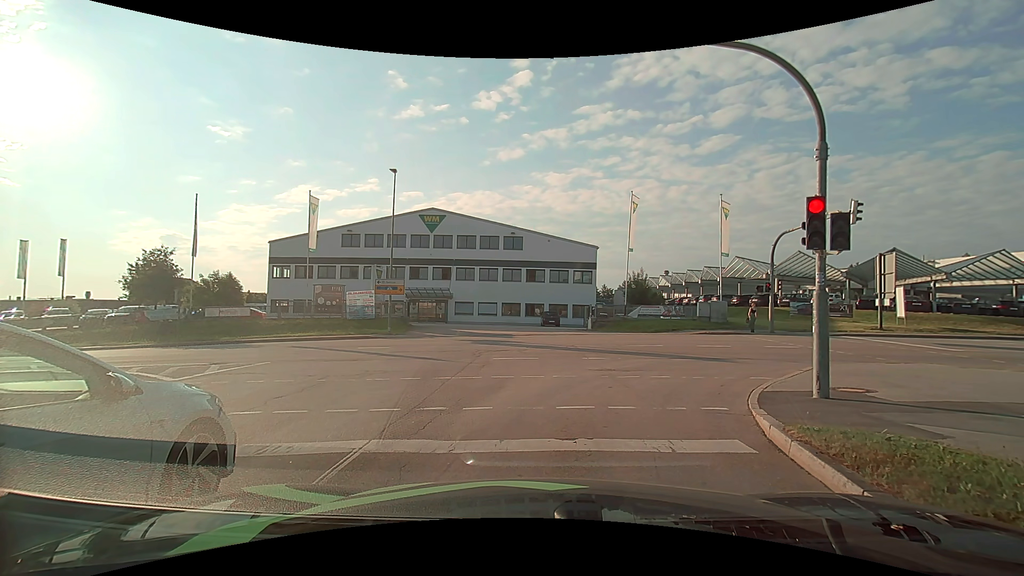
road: secondary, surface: asphalt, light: Day
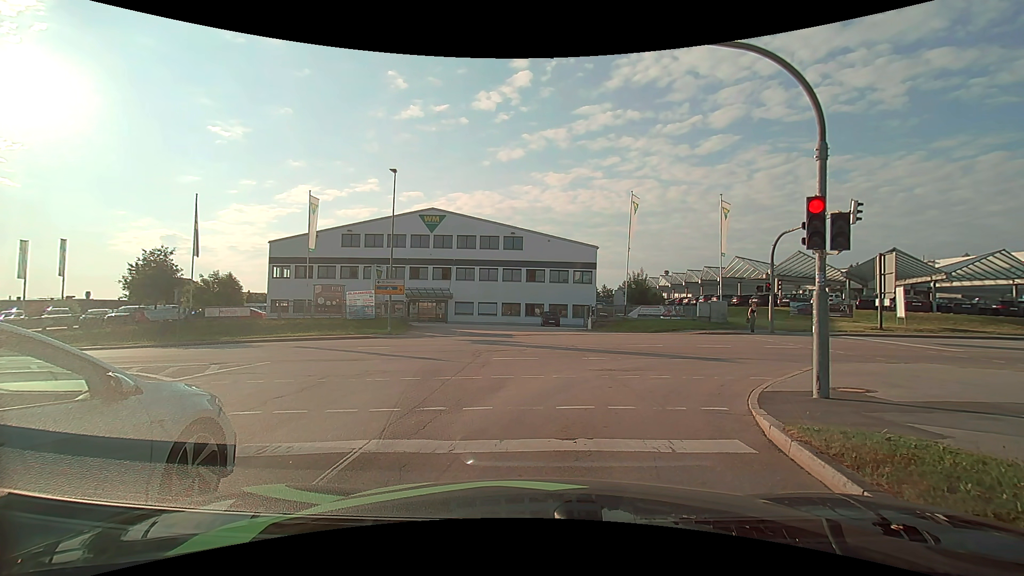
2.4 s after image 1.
(0.0, 0.0) m; 0°
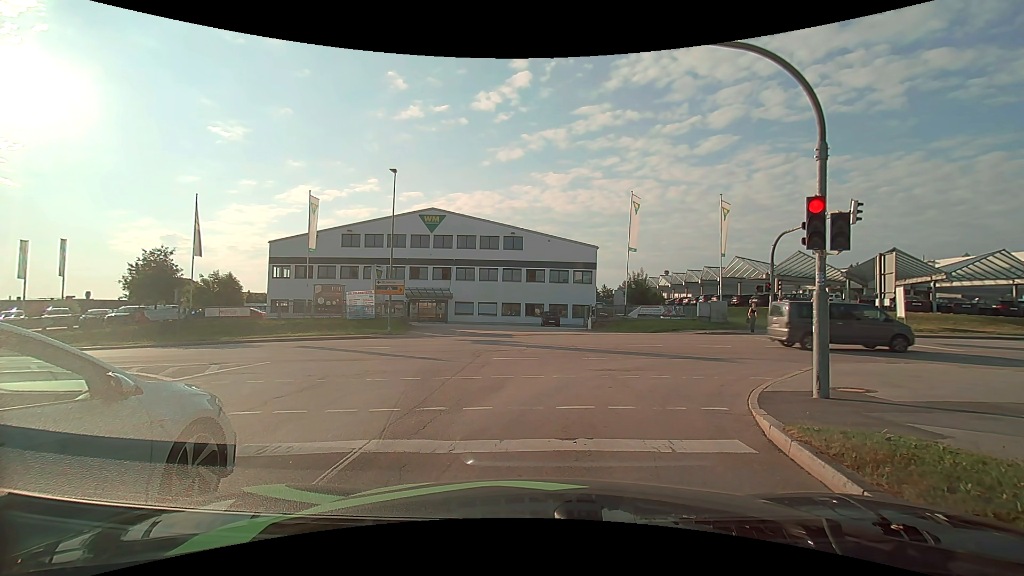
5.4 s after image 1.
(0.0, 0.0) m; 0°
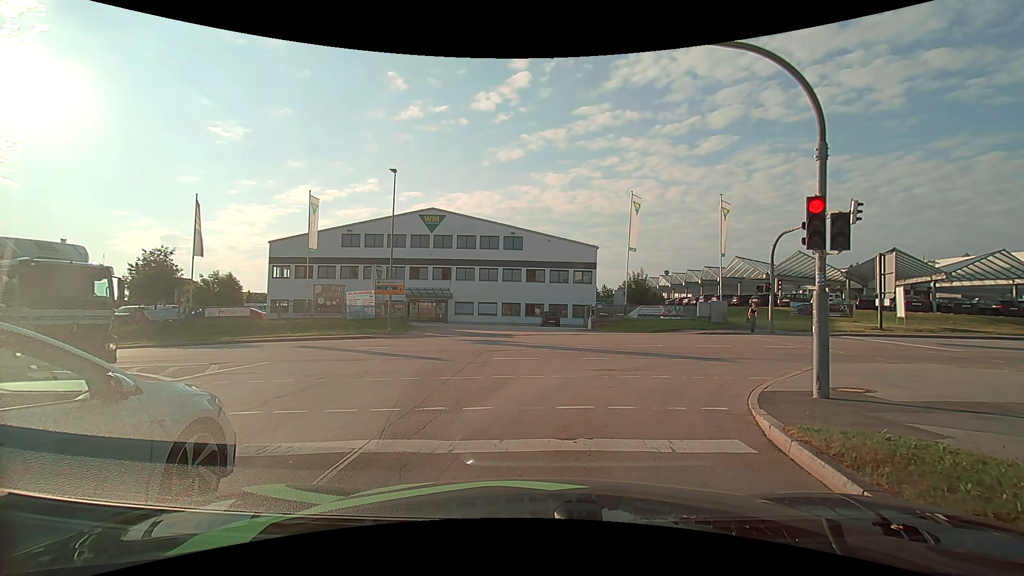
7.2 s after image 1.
(0.0, 0.0) m; 0°
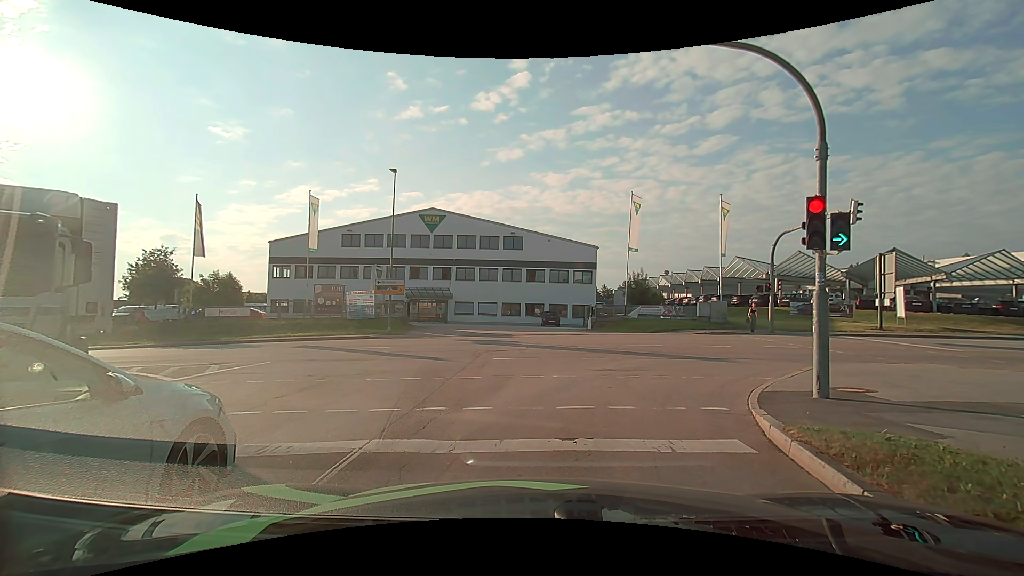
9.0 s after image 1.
(0.0, 0.0) m; 0°
